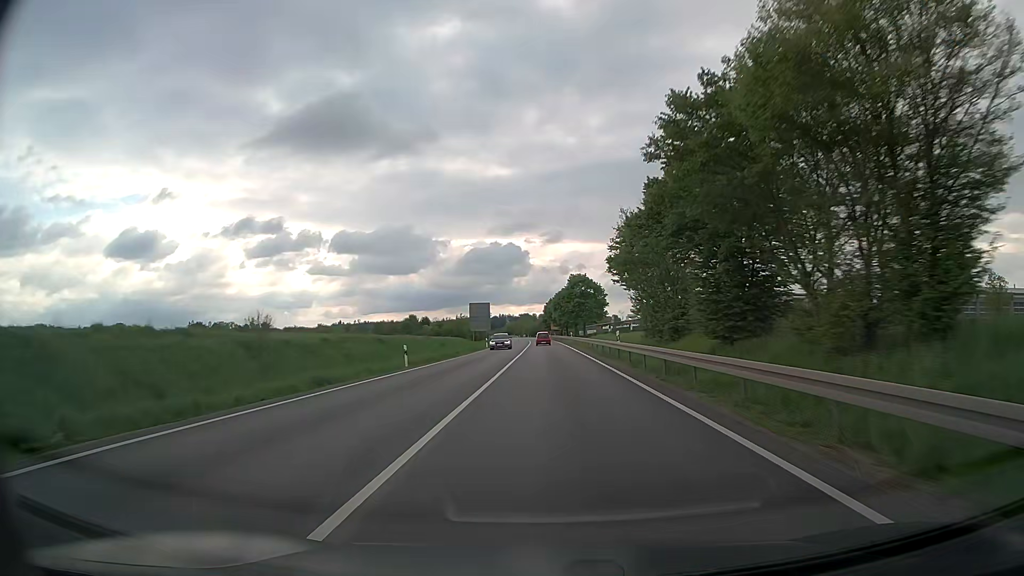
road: trunk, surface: asphalt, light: Day
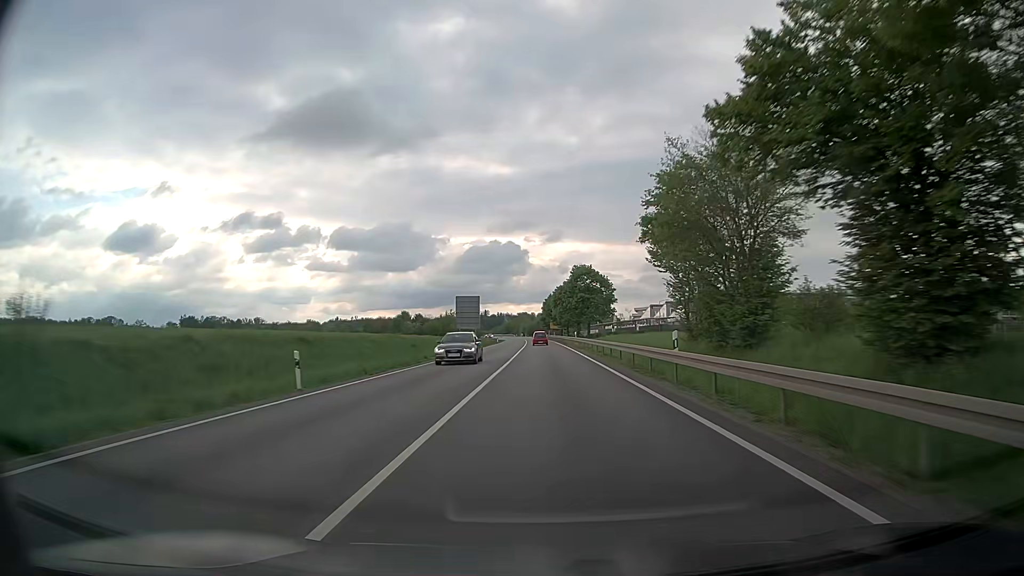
(0.0, +14.2) m; 0°
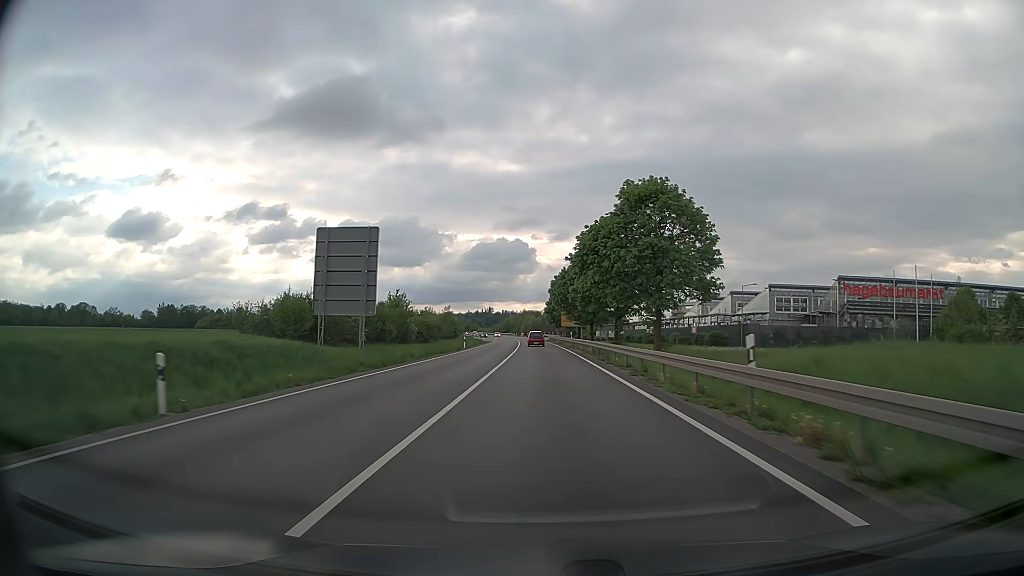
(-0.1, +54.9) m; 0°
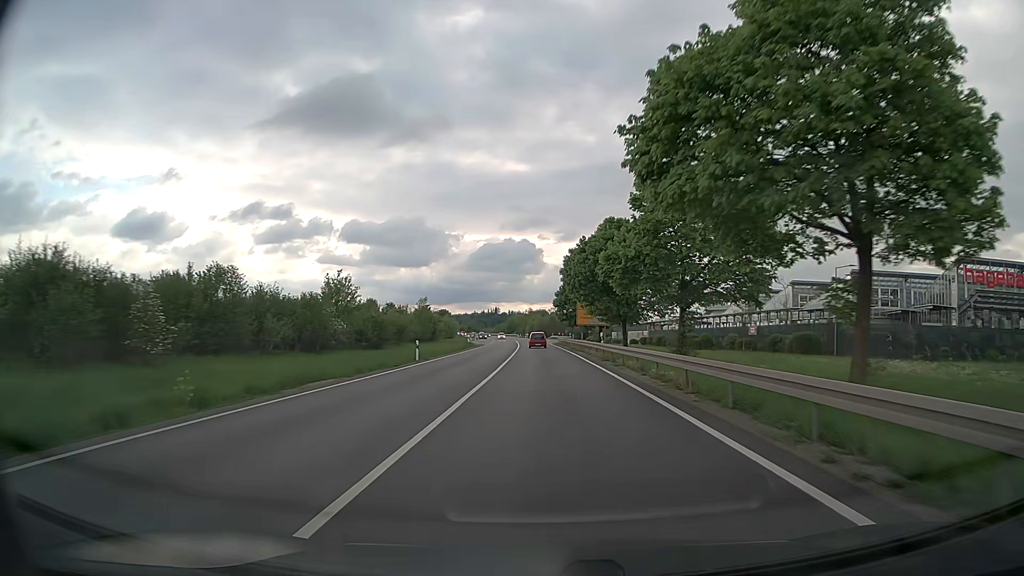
(-0.2, +26.5) m; -1°
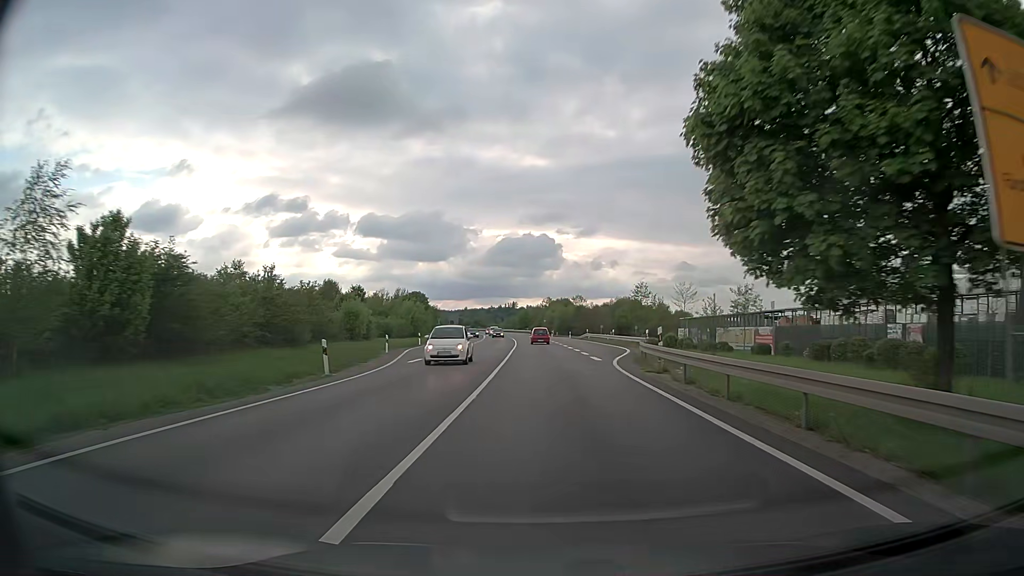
(-0.9, +63.1) m; -2°
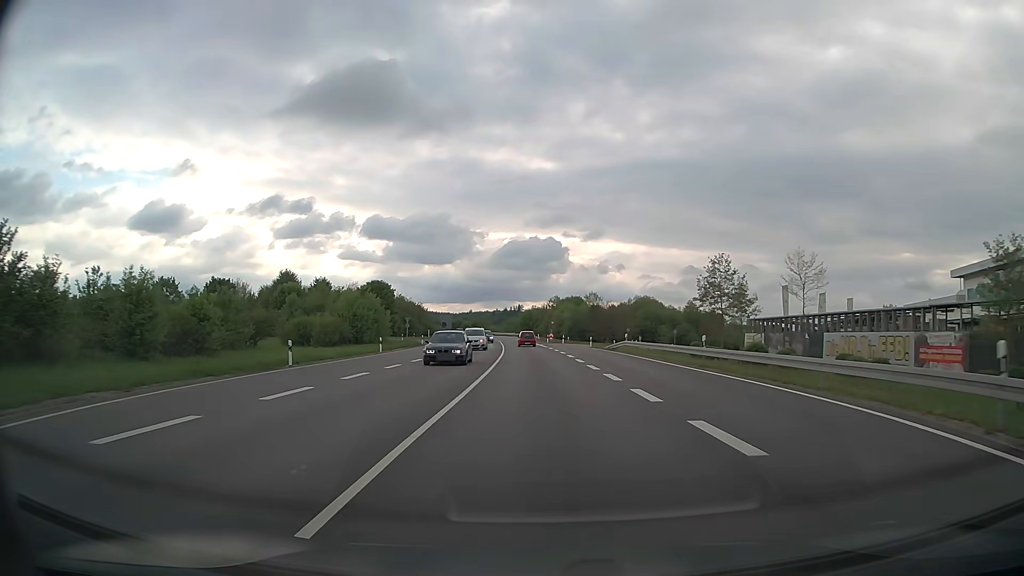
(-0.1, +32.7) m; 0°
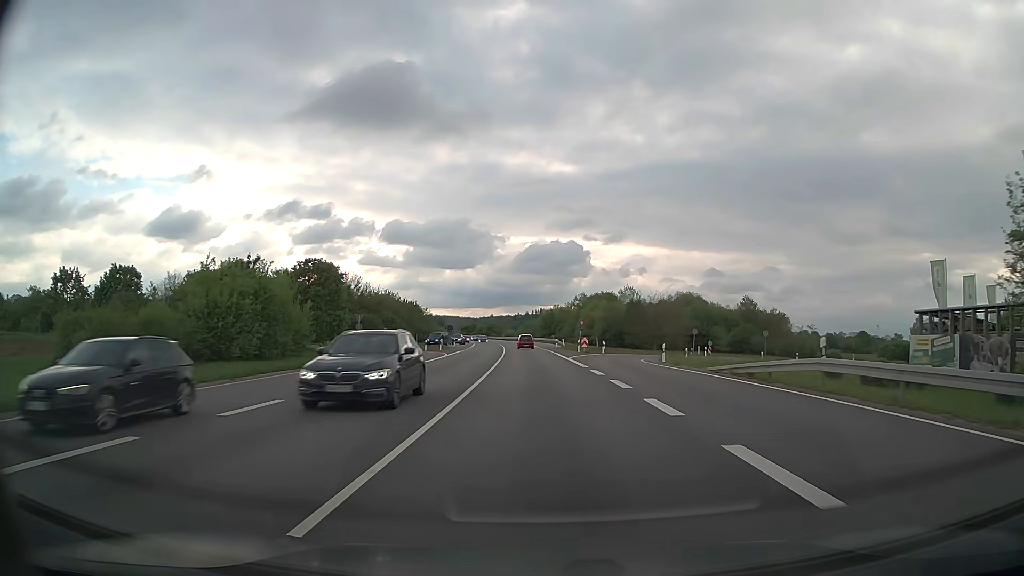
(-0.5, +32.3) m; -2°
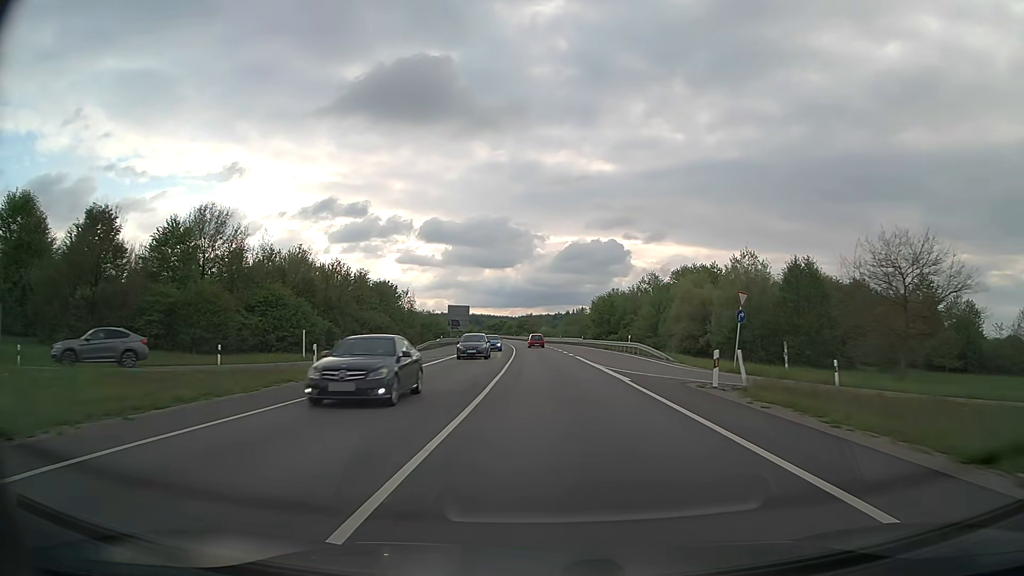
(-1.8, +58.9) m; -3°
(0, +10) (0, +20) (0, +30) (-1, +40) (-1, +50) (-1, +60) (-2, +70) (-2, +80) (-3, +90) (-4, +100) m
